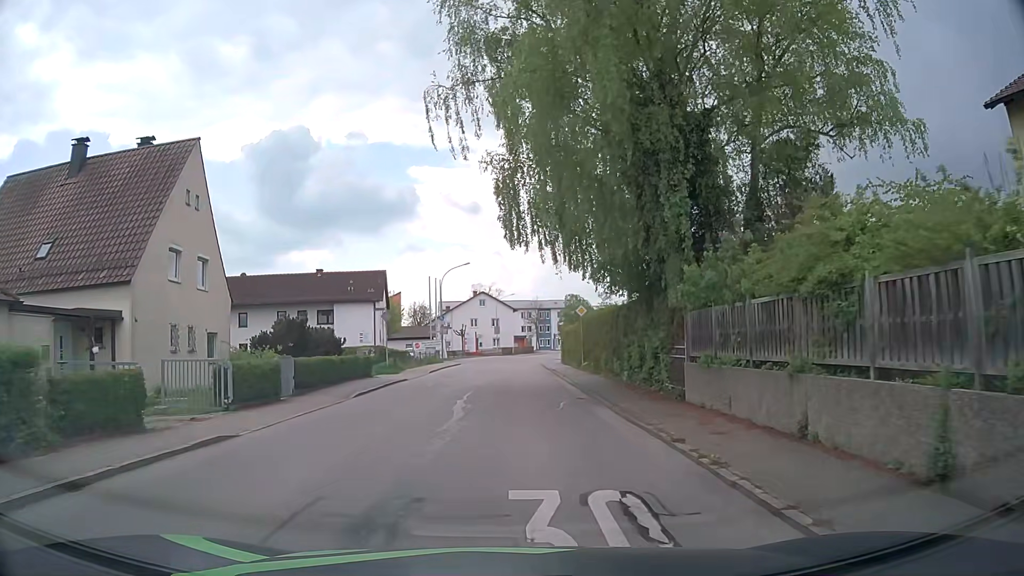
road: residential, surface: asphalt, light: Day
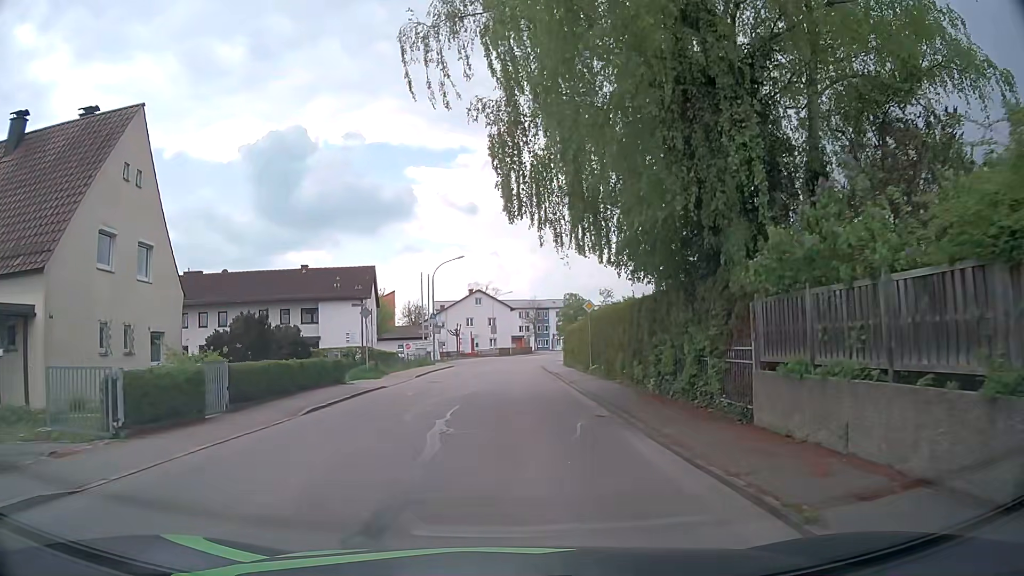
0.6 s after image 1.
(0.0, +4.2) m; -1°
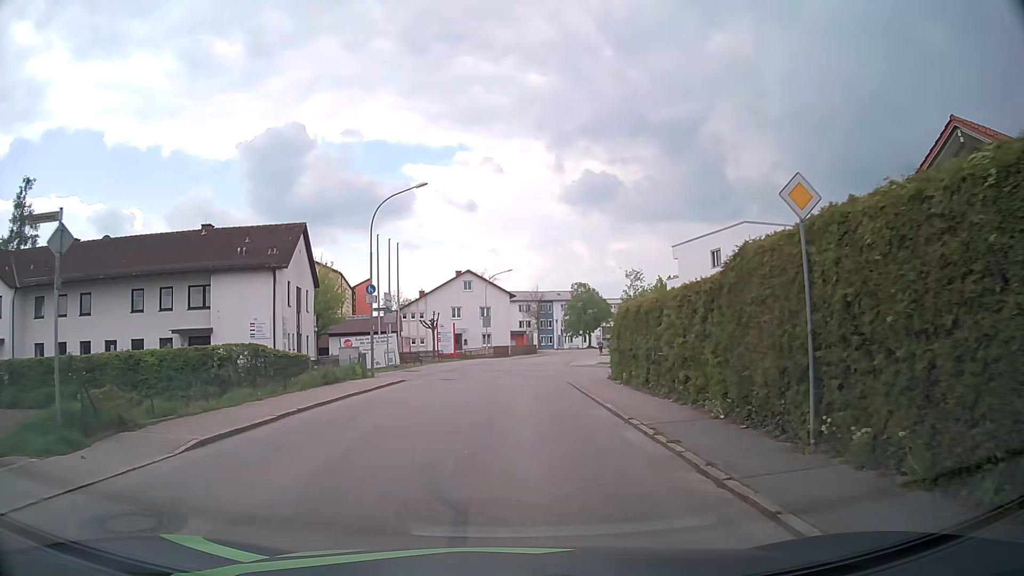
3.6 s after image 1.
(+0.1, +21.2) m; -1°
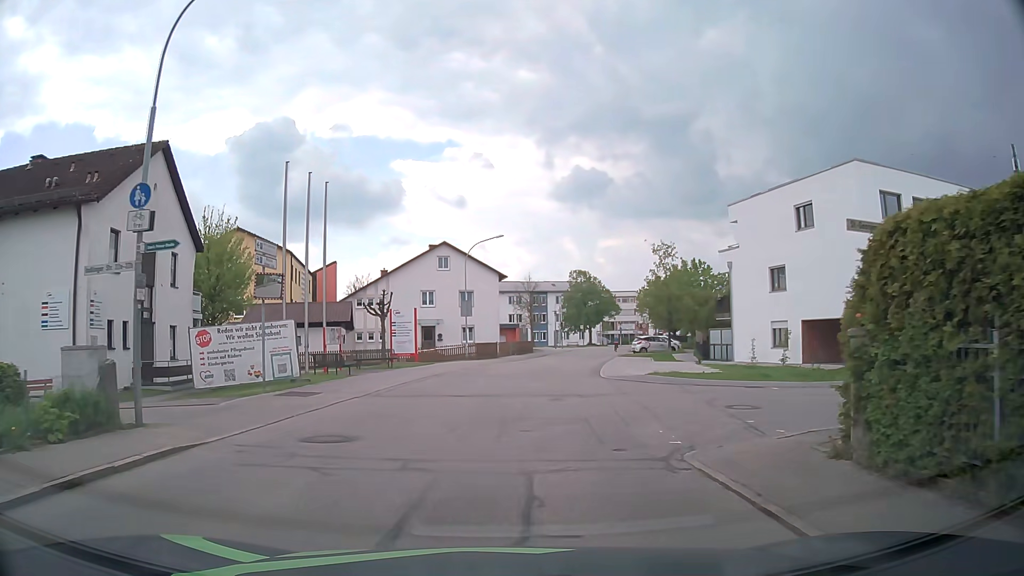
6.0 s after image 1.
(+0.2, +17.3) m; +2°
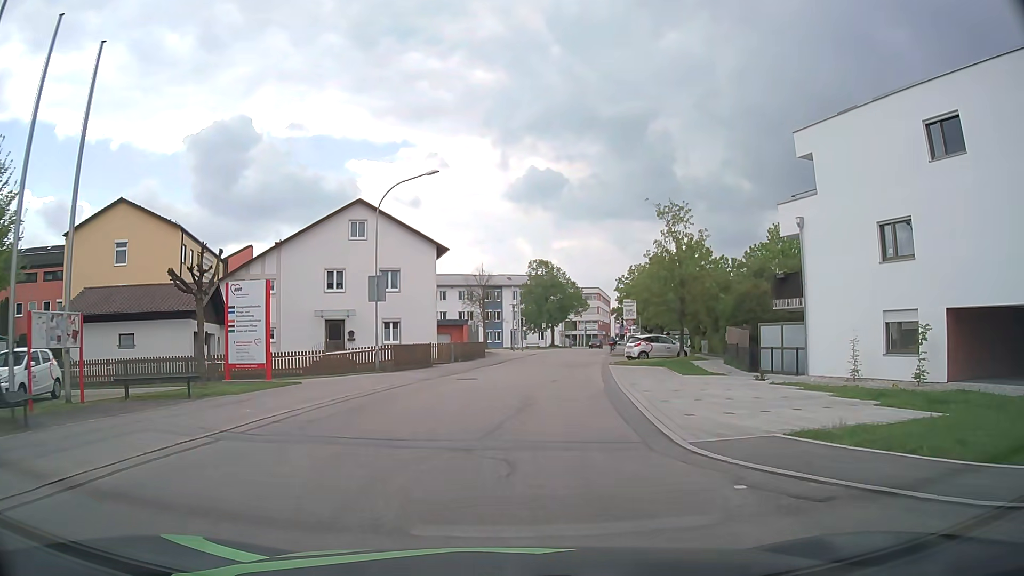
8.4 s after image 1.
(+0.5, +16.1) m; +4°
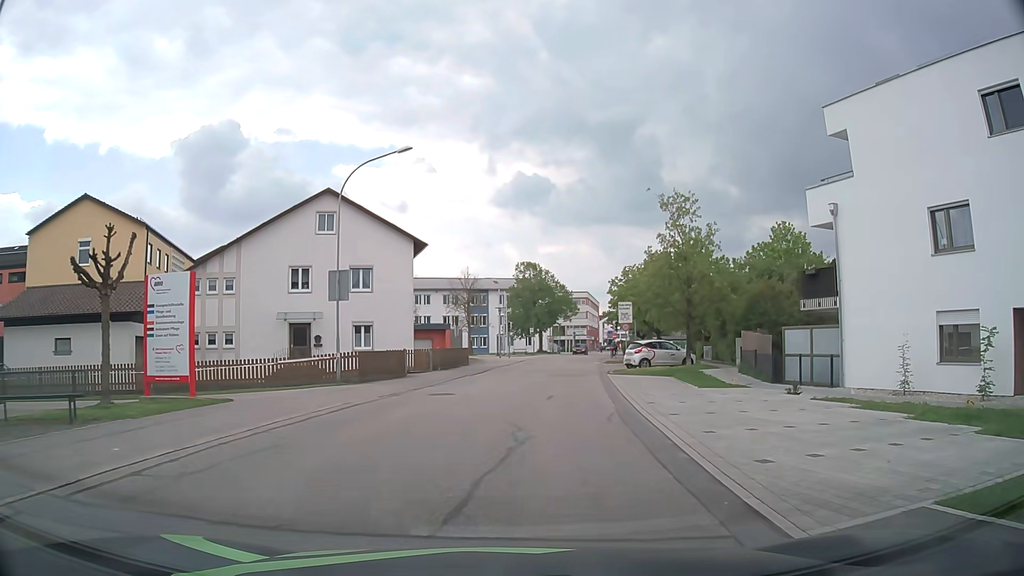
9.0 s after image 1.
(0.0, +4.0) m; +1°
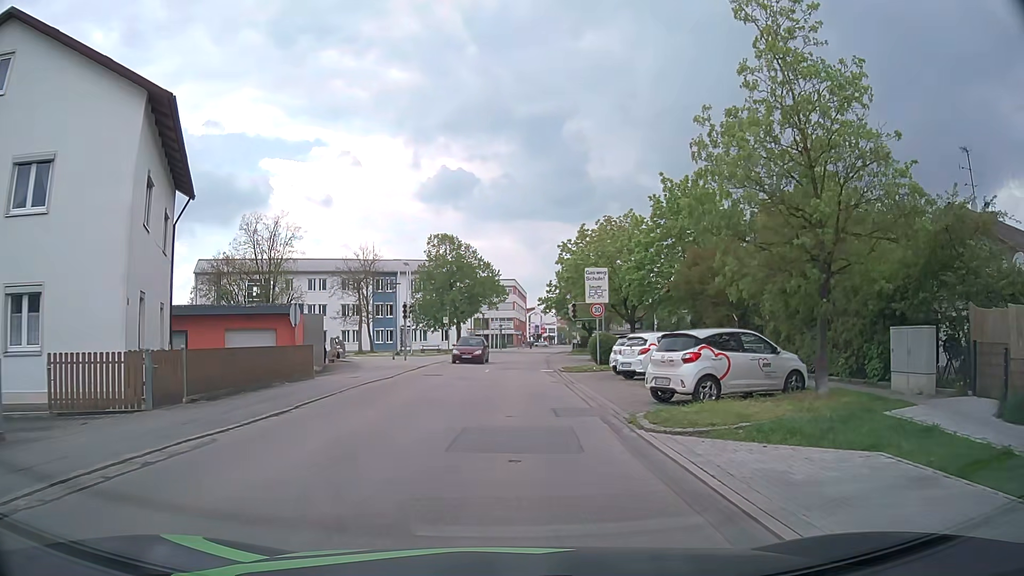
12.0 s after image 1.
(+1.4, +20.6) m; +7°
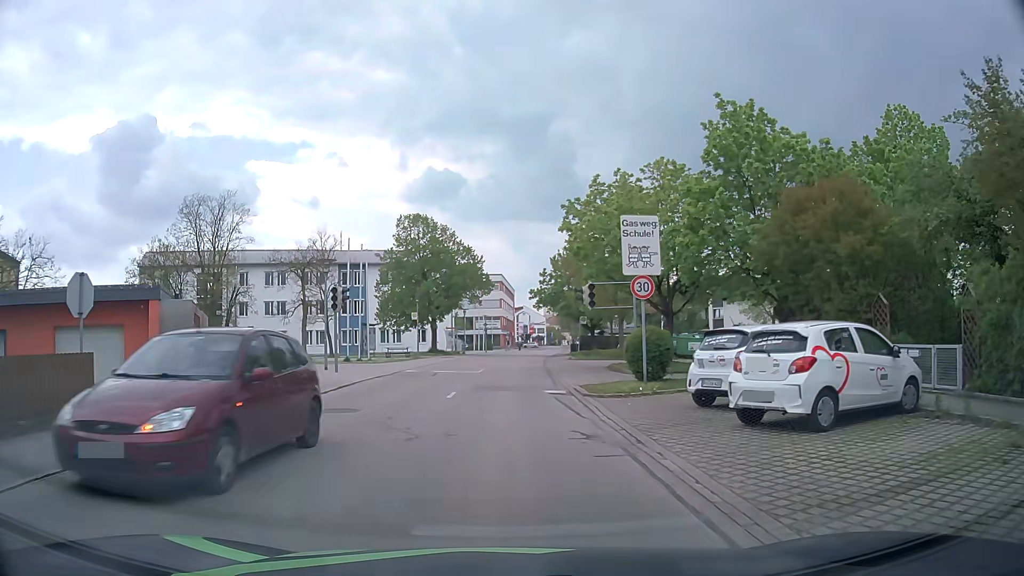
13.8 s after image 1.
(+0.2, +12.5) m; +1°
(0, +10) (0, +20) (0, +30) (0, +40) (+1, +50) (+2, +60) (+3, +70) (+4, +80) (+5, +90) (+6, +100) m
